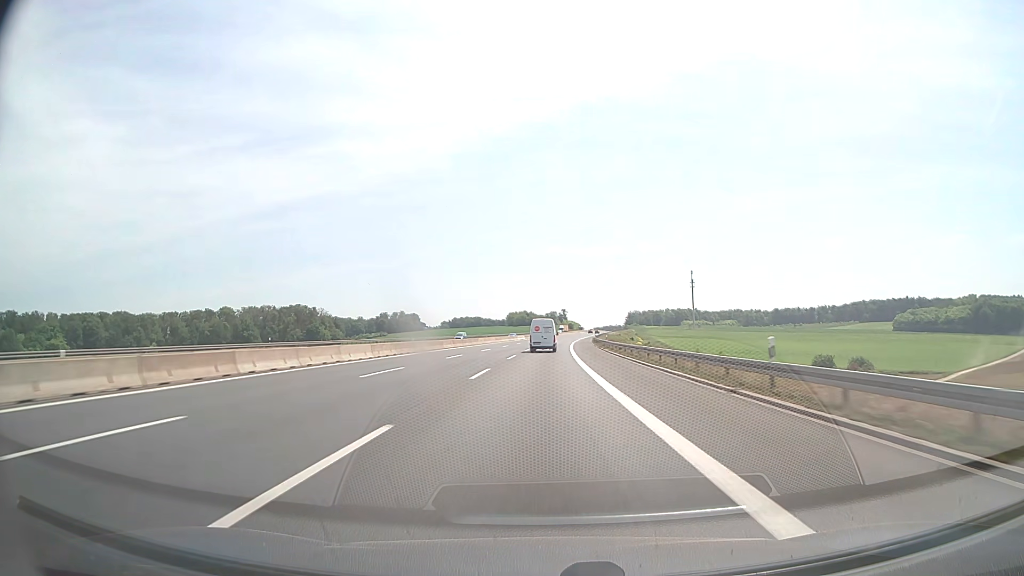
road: motorway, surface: asphalt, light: Day
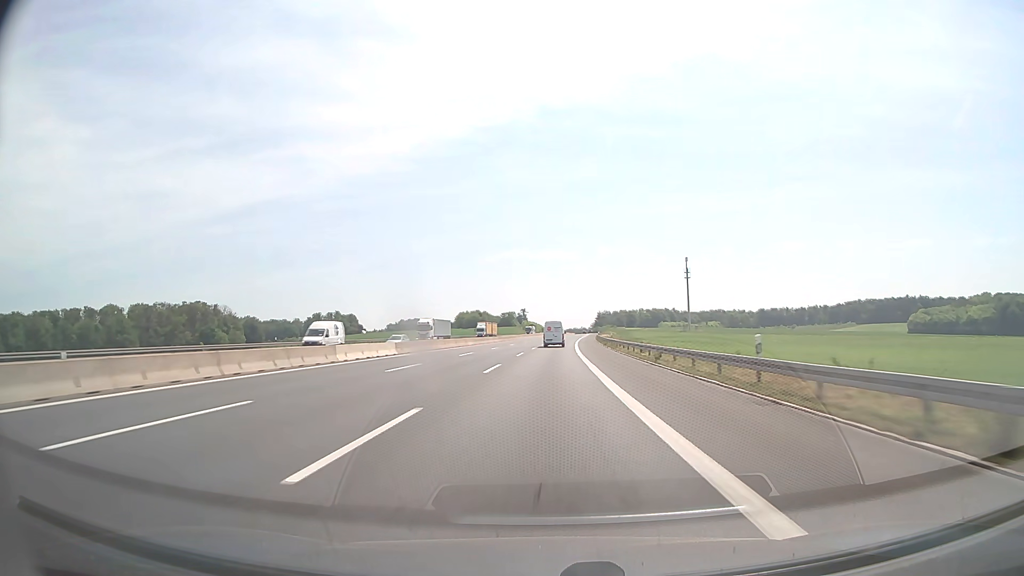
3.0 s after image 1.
(+3.0, +102.9) m; +3°
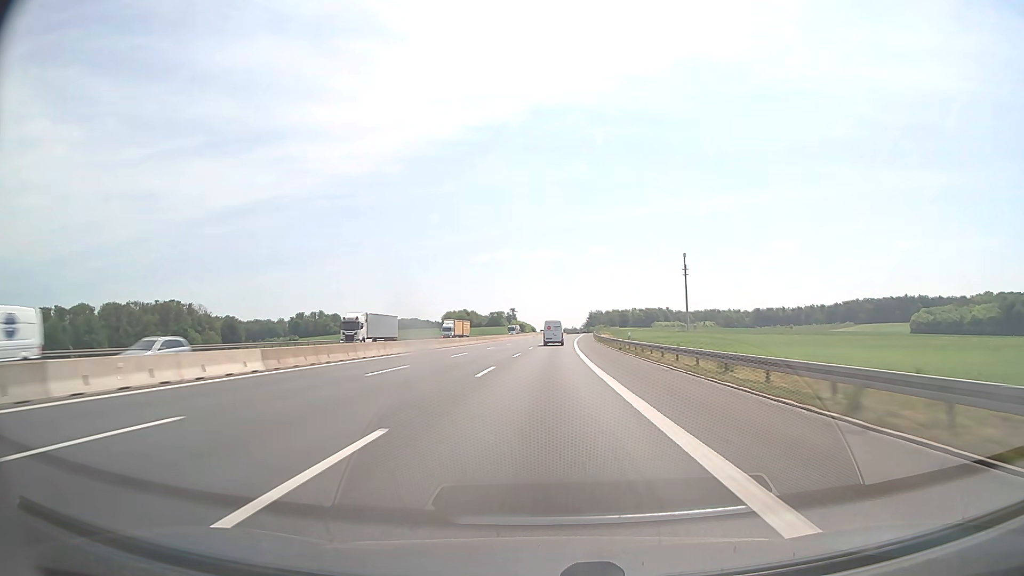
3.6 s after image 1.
(+0.2, +20.6) m; +1°
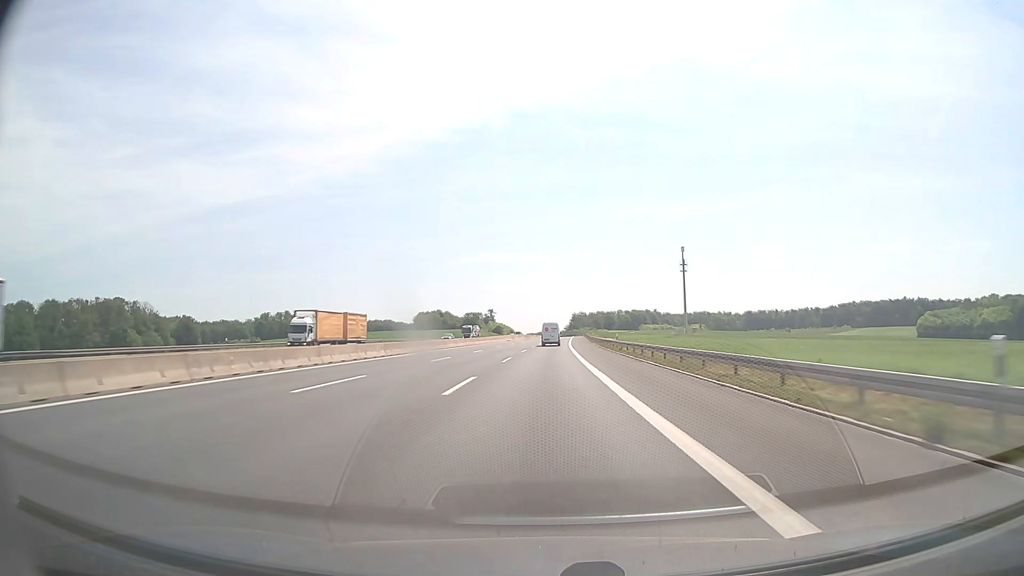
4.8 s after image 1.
(+0.6, +41.2) m; +2°
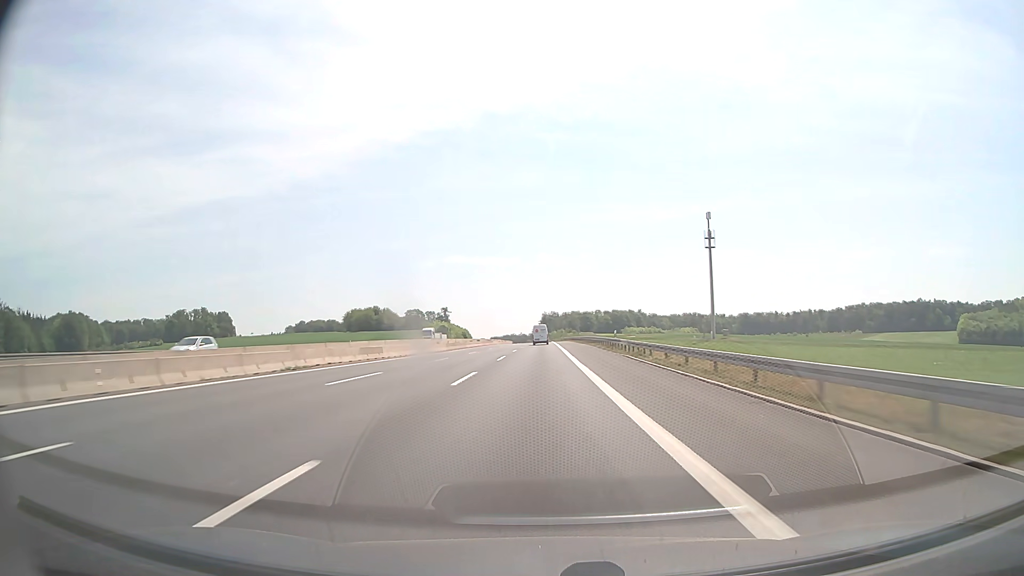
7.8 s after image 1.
(+2.6, +102.9) m; +3°
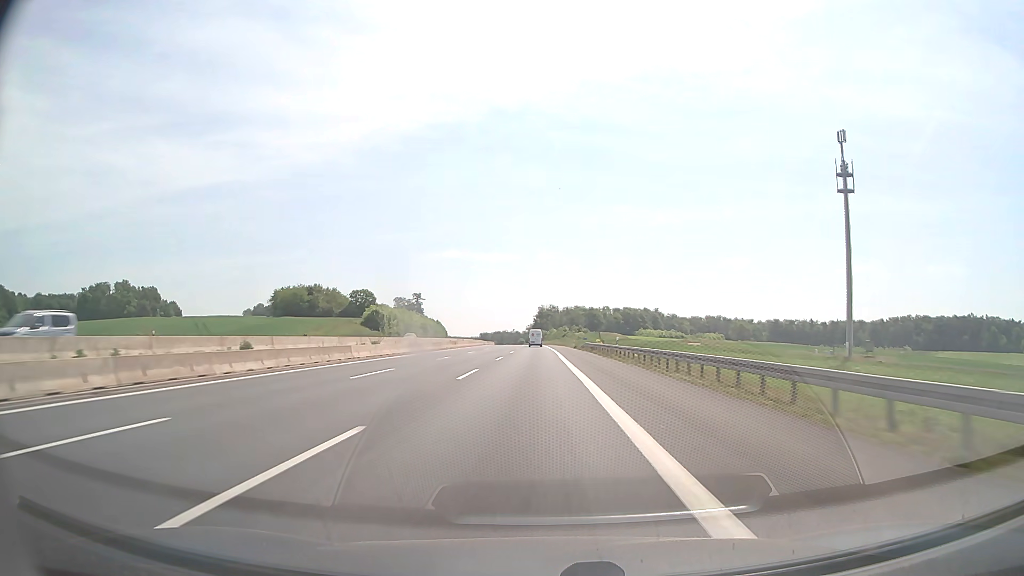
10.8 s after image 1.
(+0.5, +103.0) m; 0°
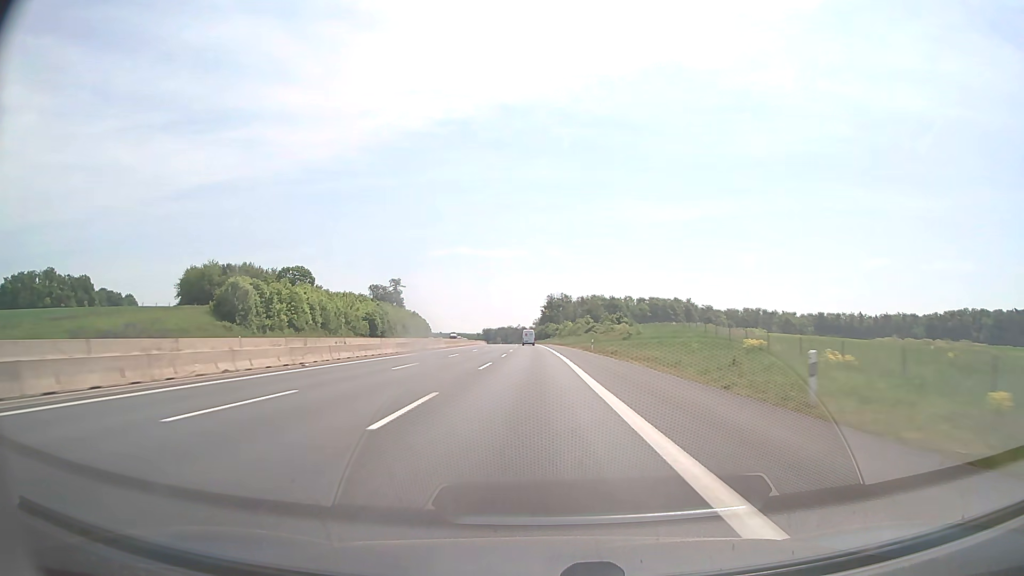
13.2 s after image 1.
(-0.4, +82.6) m; -1°
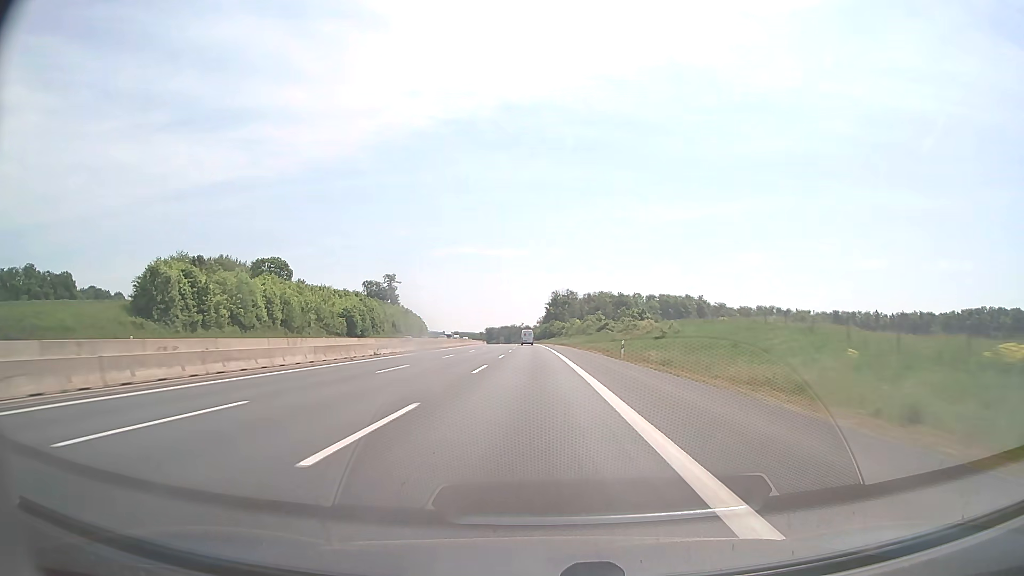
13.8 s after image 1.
(0.0, +20.6) m; 0°
(0, +10) (0, +20) (0, +30) (0, +40) (0, +50) (-1, +60) (-1, +70) (-1, +80) (-1, +90) (-2, +100) m
